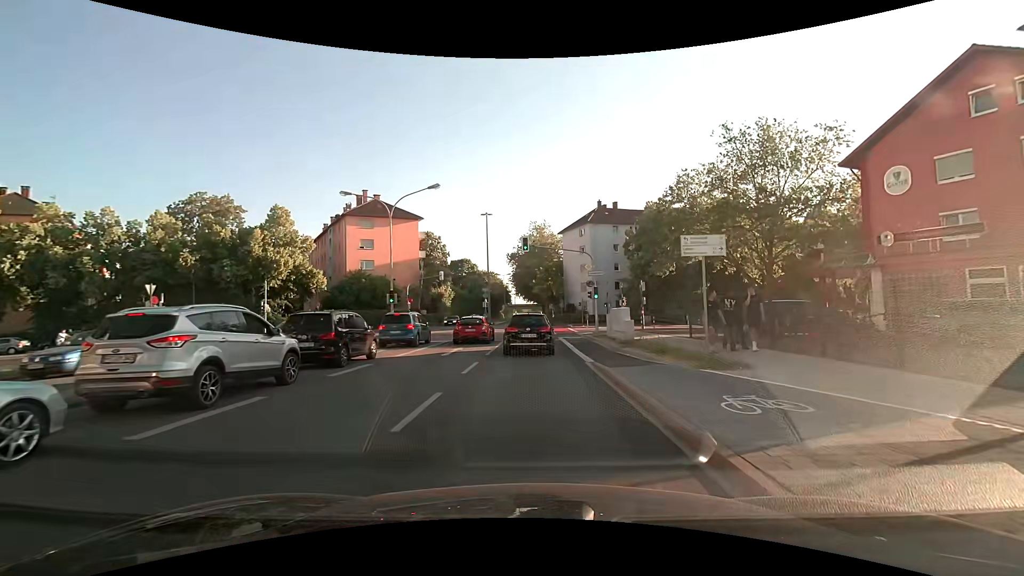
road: secondary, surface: asphalt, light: Day
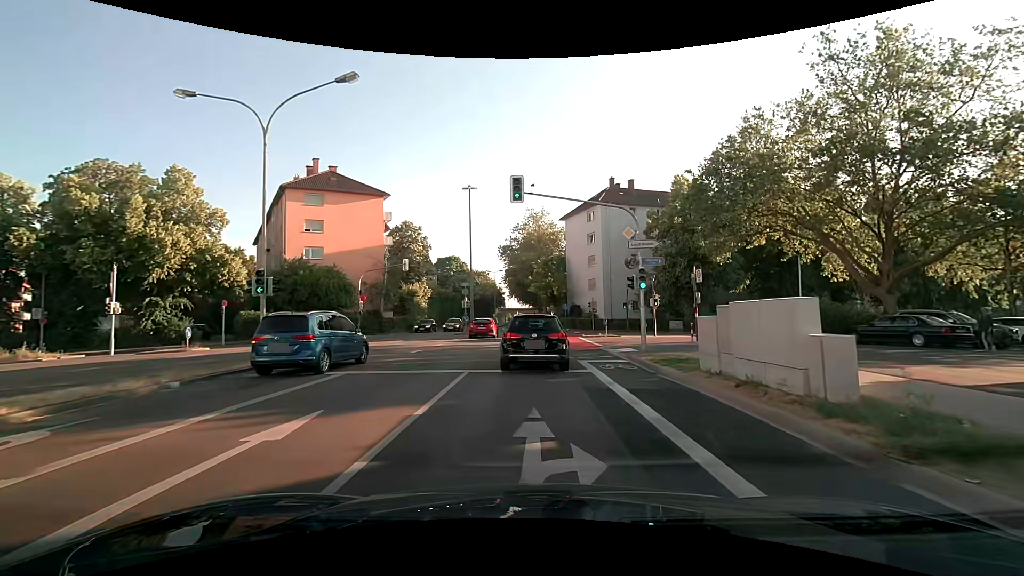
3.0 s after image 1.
(+0.2, +15.1) m; 0°
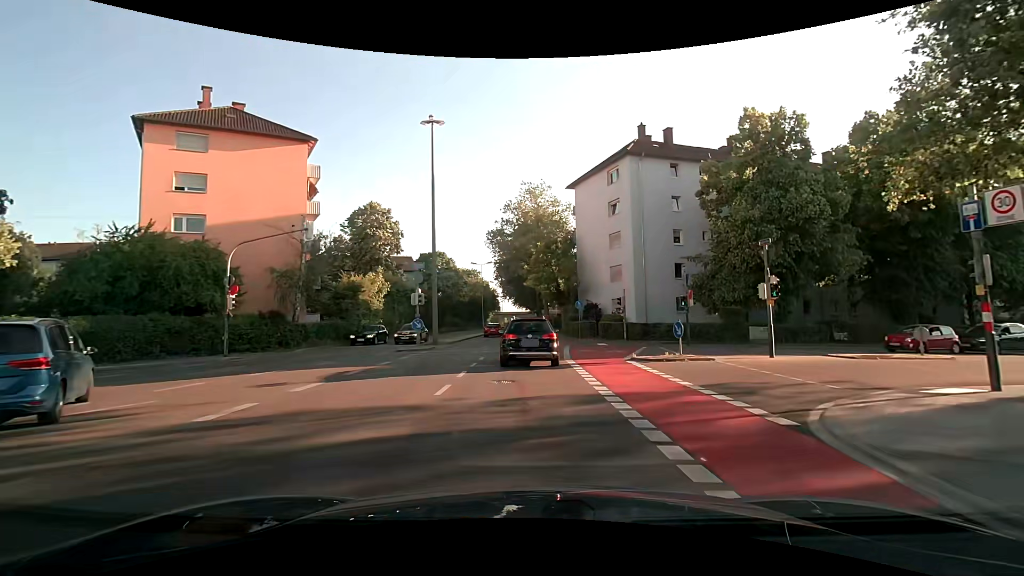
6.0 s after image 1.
(+0.3, +18.6) m; +1°
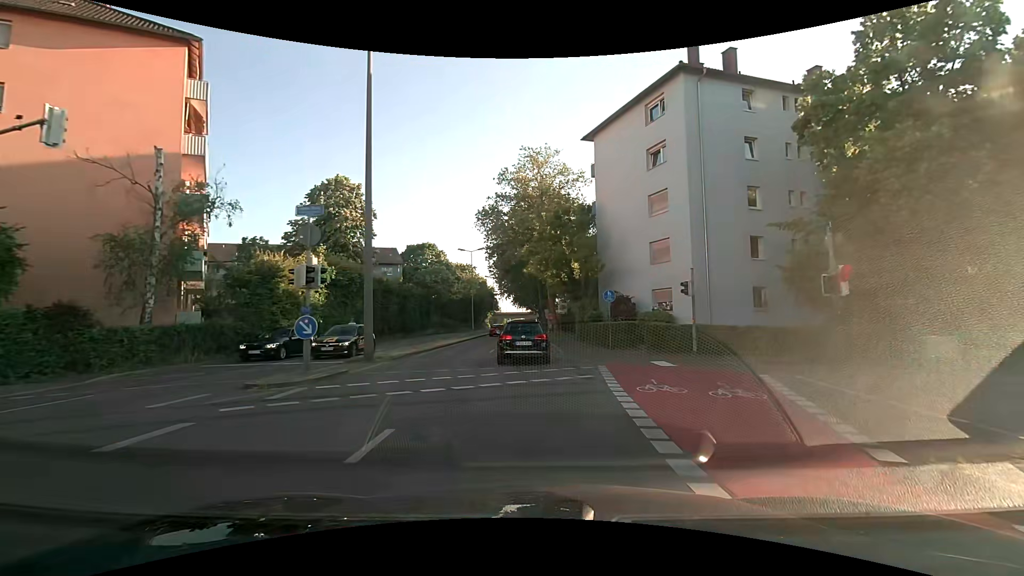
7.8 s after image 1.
(-0.2, +13.6) m; -2°
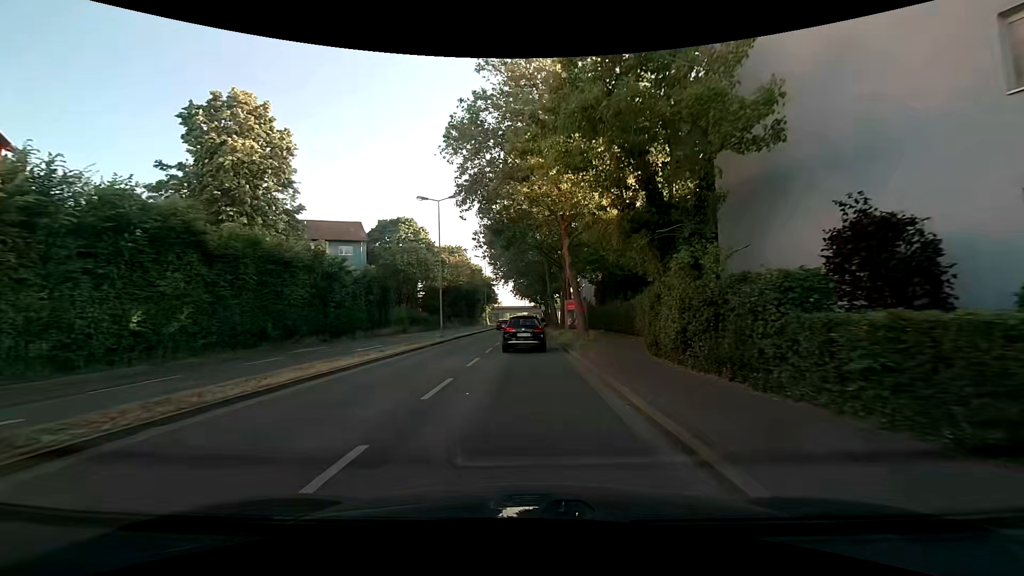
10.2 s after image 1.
(+0.4, +21.7) m; +1°
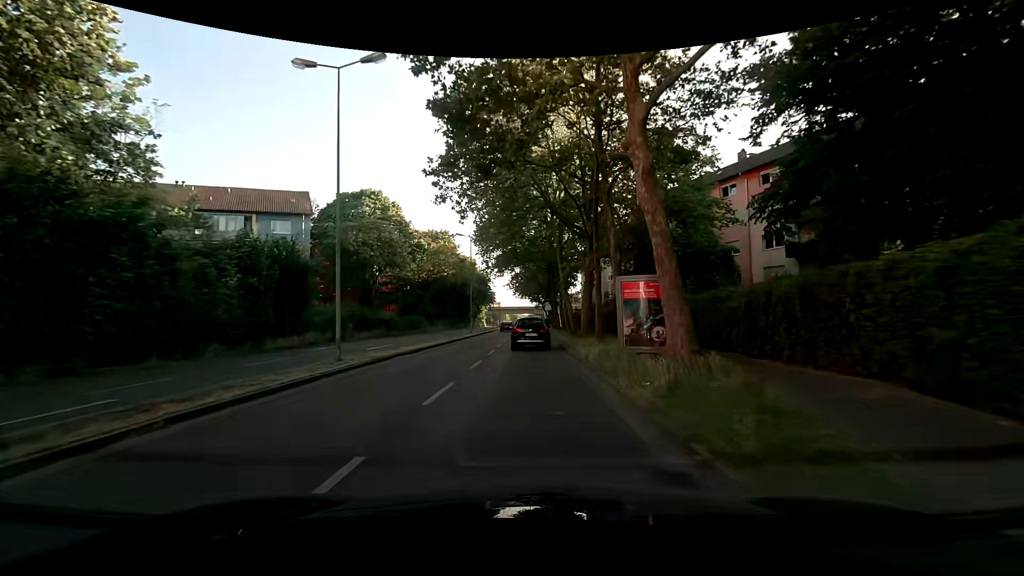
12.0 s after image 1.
(-0.2, +18.4) m; 0°
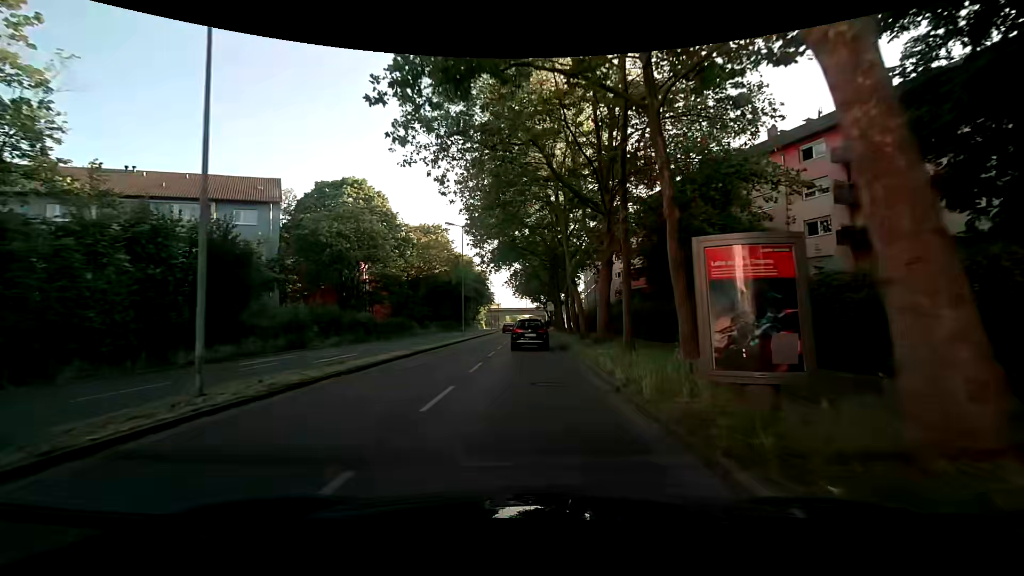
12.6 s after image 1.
(0.0, +6.4) m; +1°
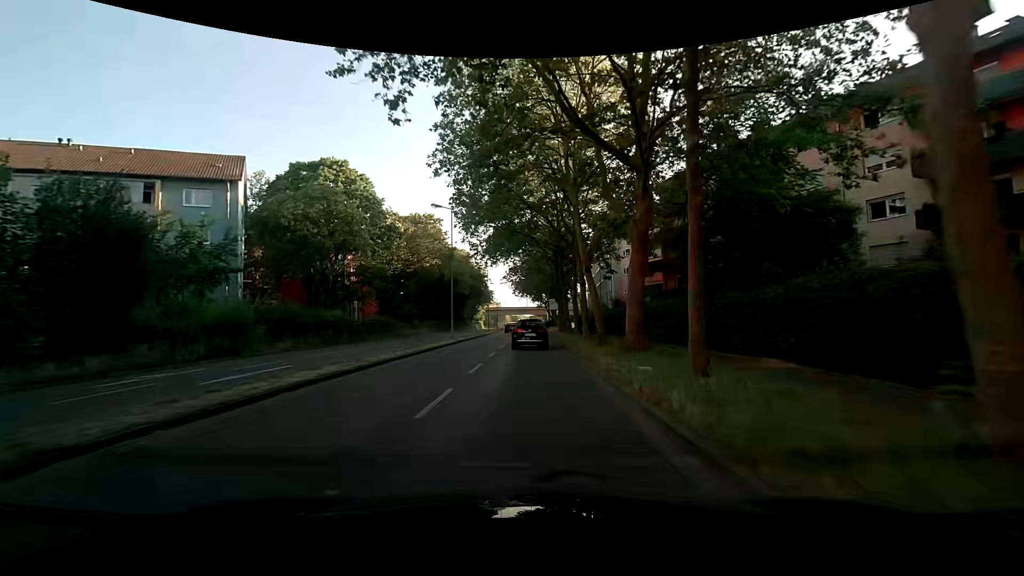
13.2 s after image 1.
(0.0, +6.5) m; 0°
(0, +10) (0, +20) (0, +30) (0, +40) (0, +50) (0, +60) (0, +70) (+1, +80) (+1, +90) (+1, +100) m
